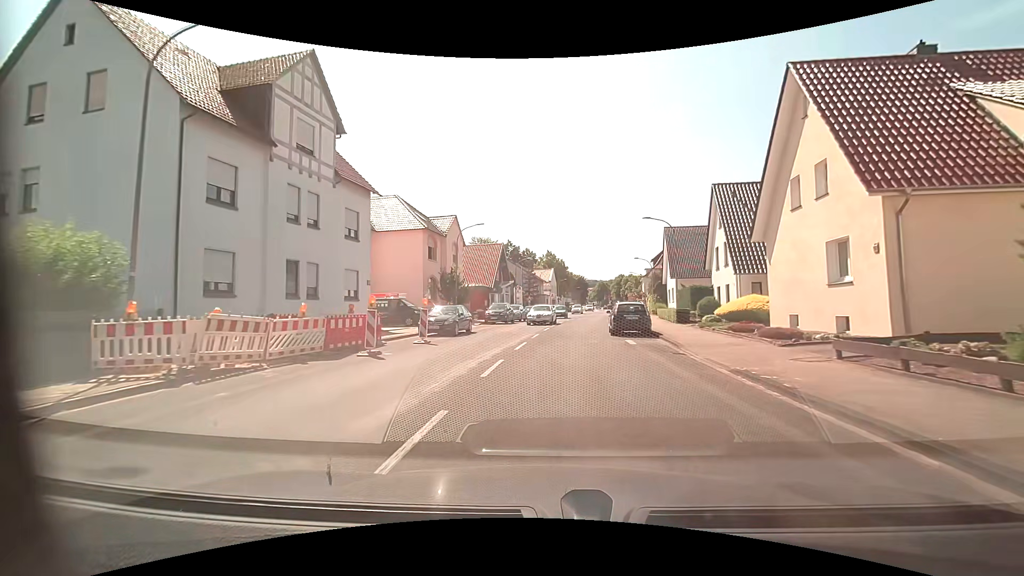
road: tertiary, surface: asphalt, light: Day
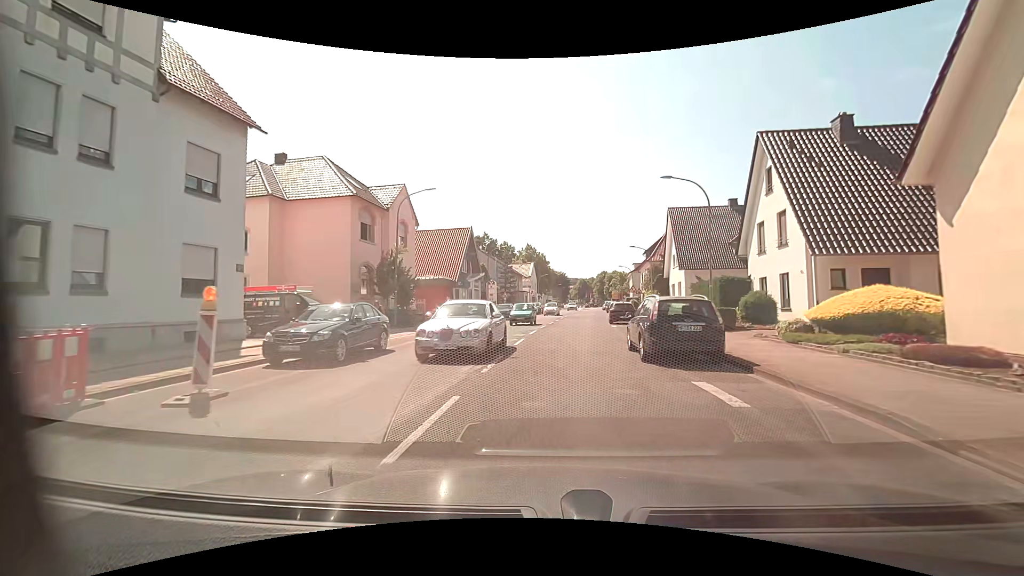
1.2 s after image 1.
(+0.1, +11.0) m; +1°
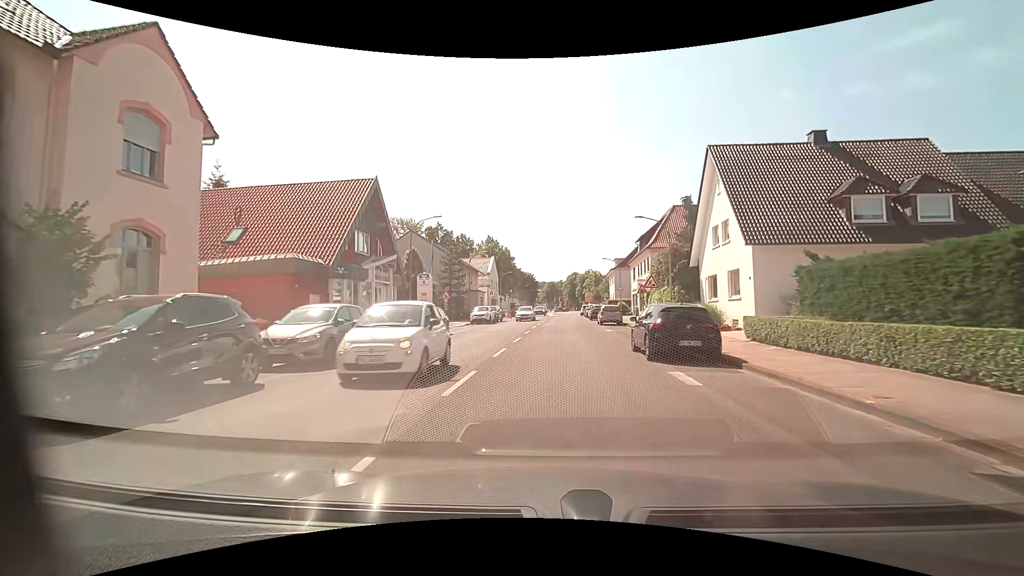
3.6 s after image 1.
(+0.7, +20.3) m; +4°
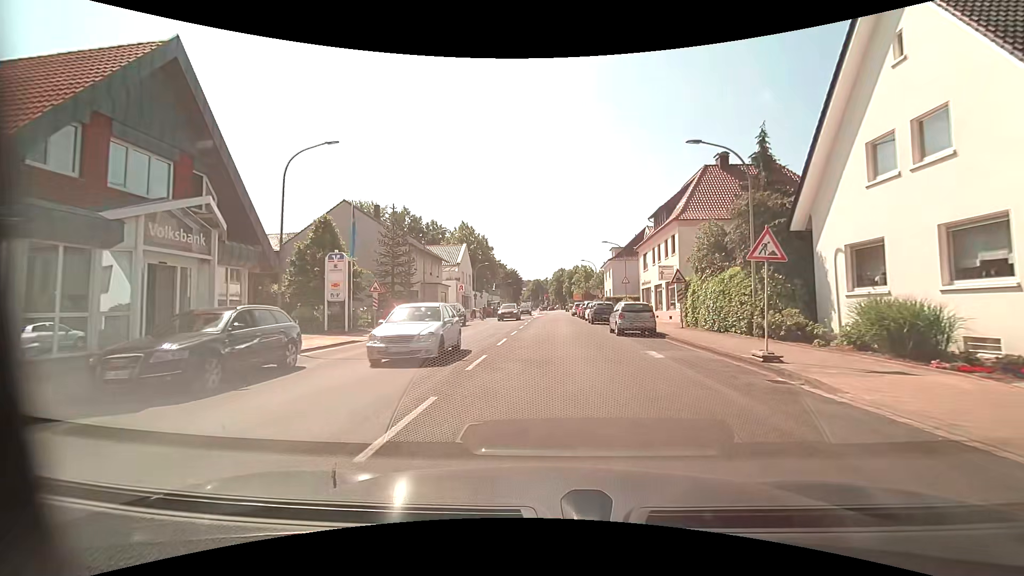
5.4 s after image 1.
(+0.4, +15.3) m; +2°
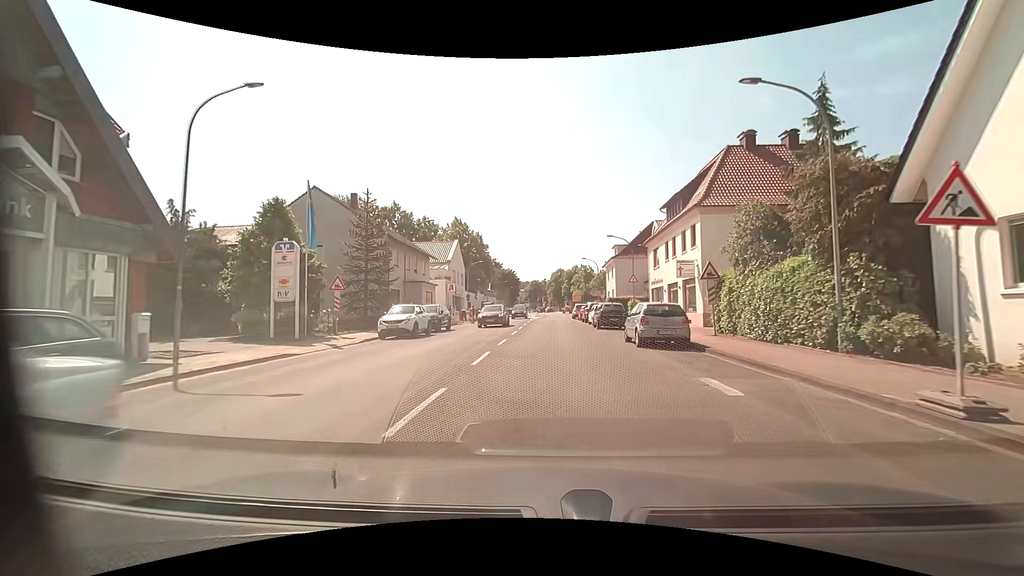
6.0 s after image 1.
(0.0, +5.2) m; +1°
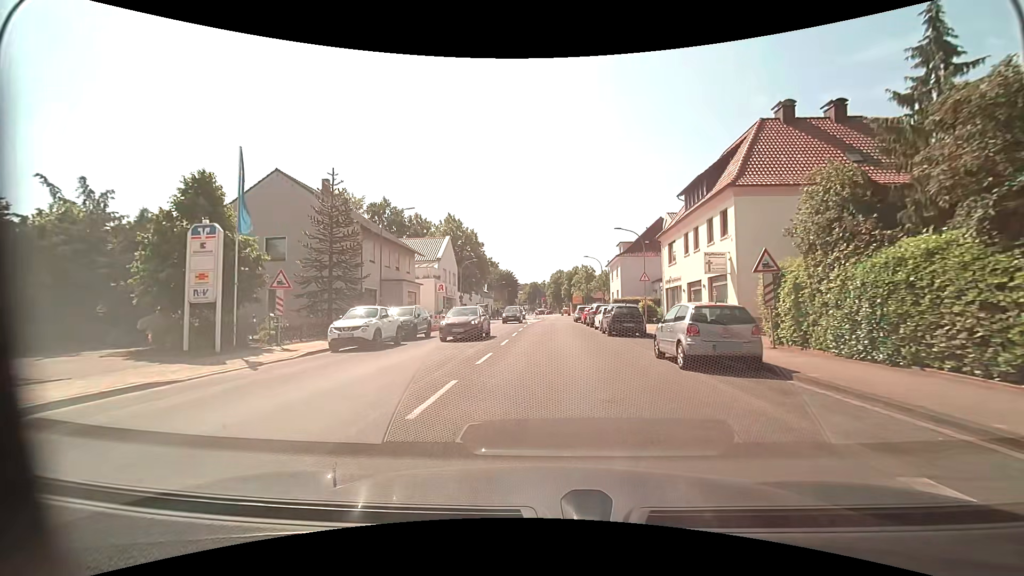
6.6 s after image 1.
(0.0, +5.3) m; 0°
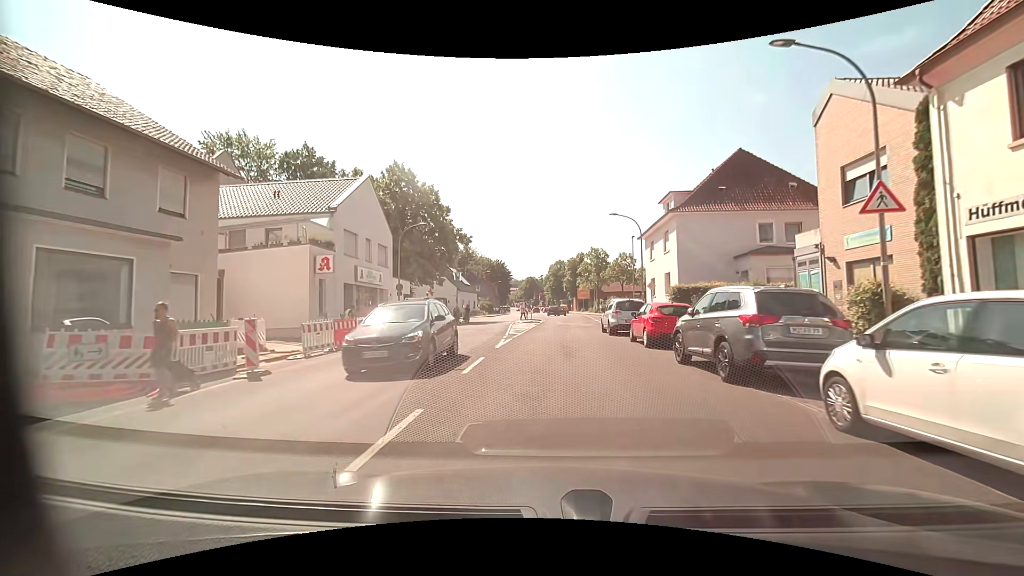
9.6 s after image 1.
(-0.1, +26.5) m; 0°
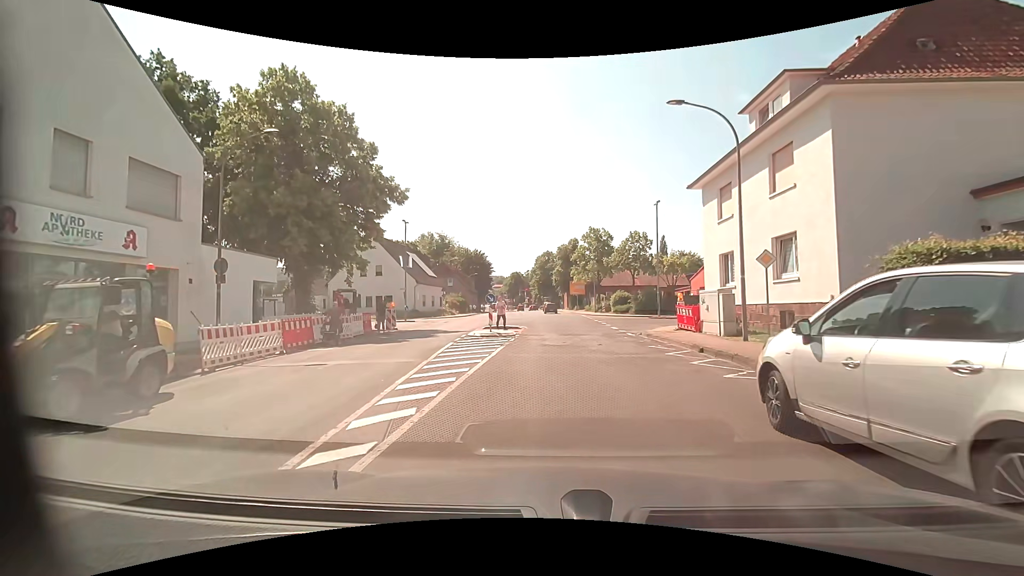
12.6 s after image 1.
(+0.3, +19.2) m; +3°
(0, +10) (0, +20) (0, +30) (+1, +40) (+1, +50) (0, +60) (0, +70) (-1, +80) (-1, +90) (-2, +100) m
